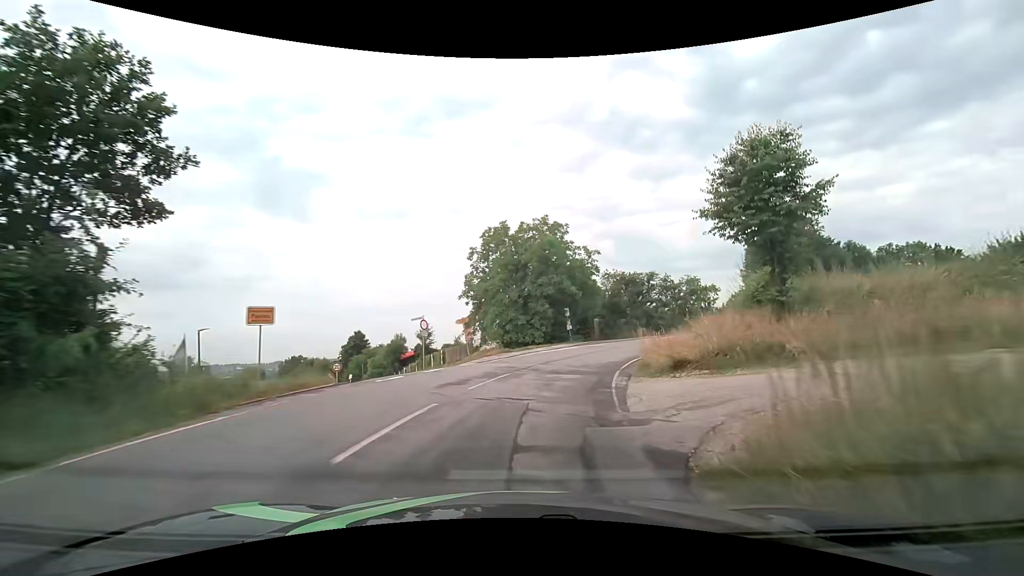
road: tertiary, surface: asphalt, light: Day
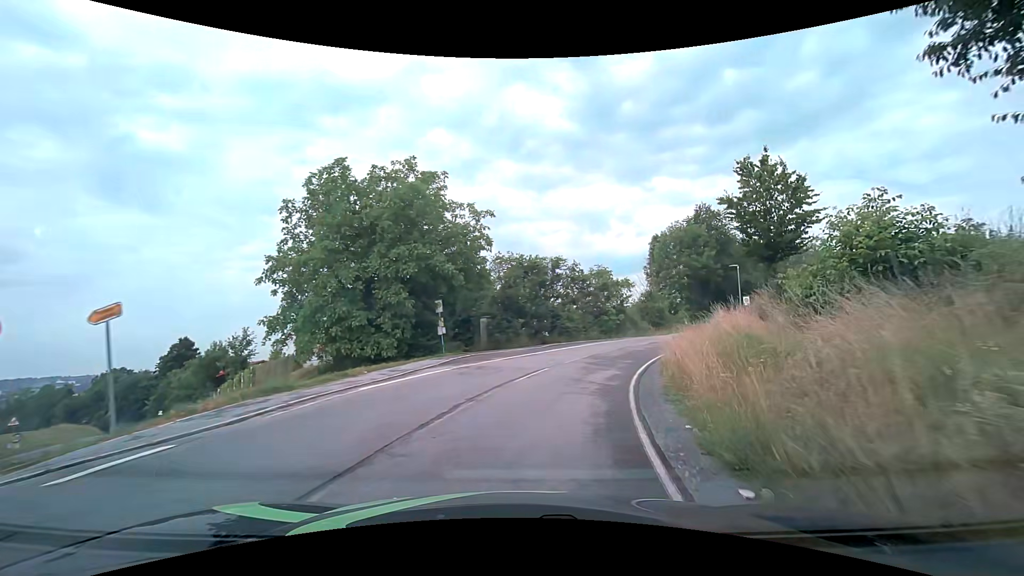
(+1.7, +16.4) m; +13°
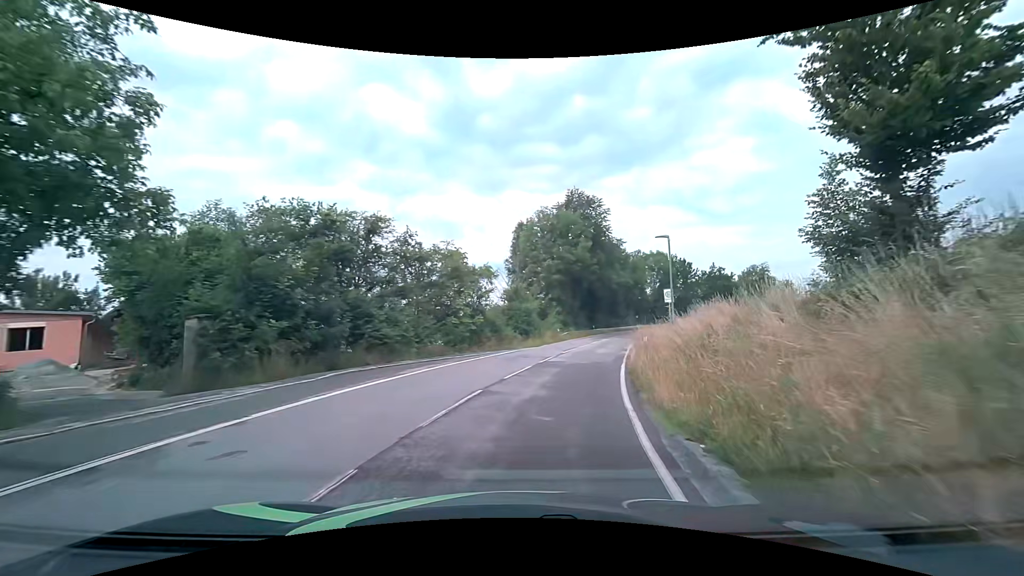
(+2.6, +17.1) m; +17°
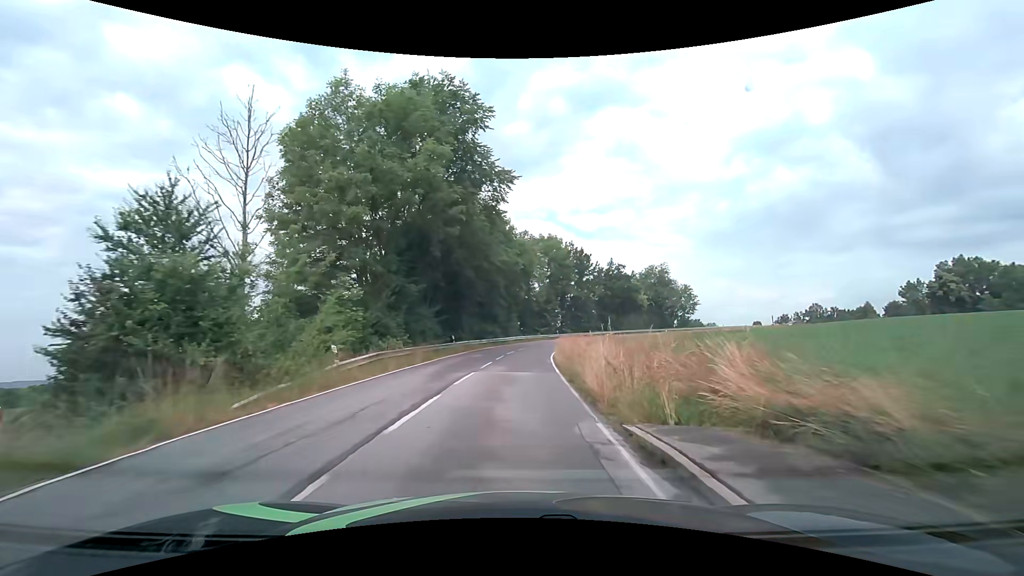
(+5.0, +30.2) m; +15°
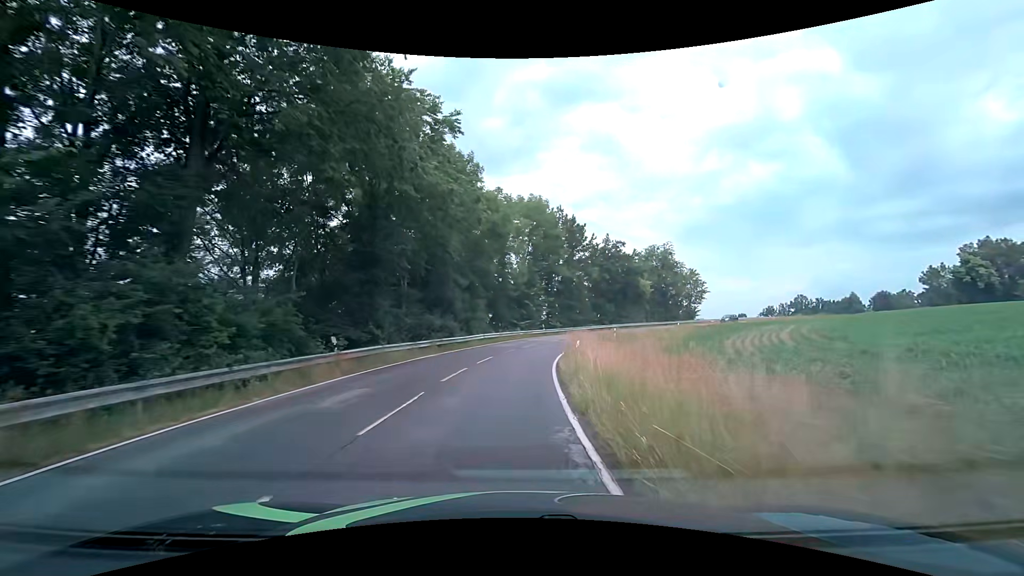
(+0.5, +19.2) m; +2°
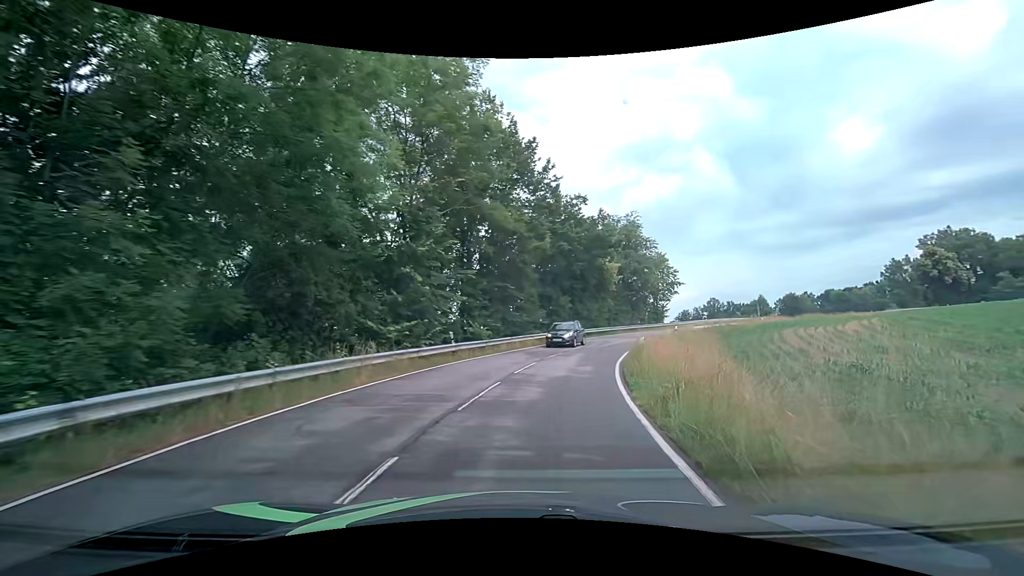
(+1.1, +29.4) m; +10°
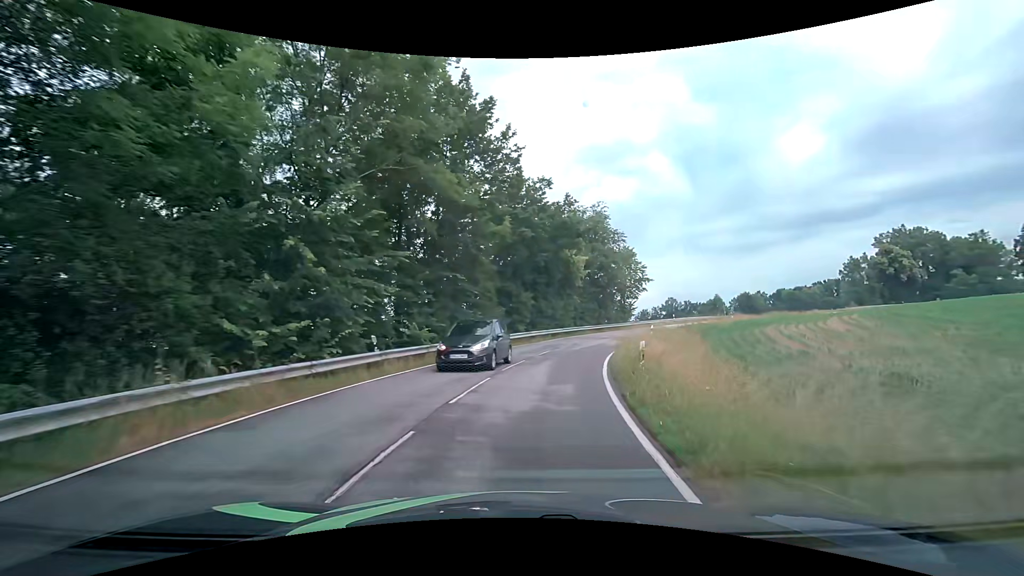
(+0.2, +5.6) m; +5°
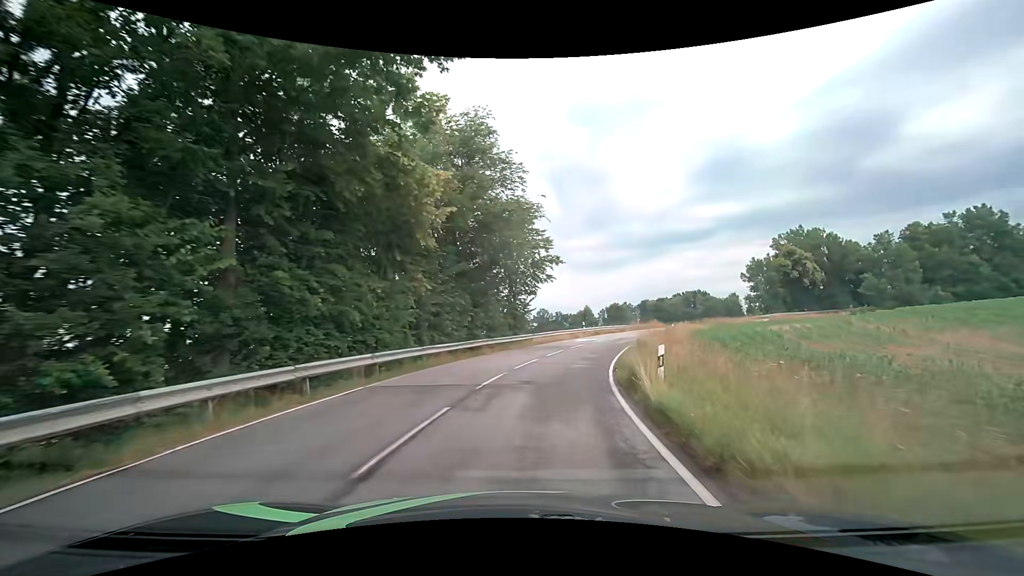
(+3.6, +27.3) m; +15°
(0, +10) (+2, +20) (+4, +30) (+8, +39) (+12, +48) (+17, +56) (+23, +64) (+30, +72) (+37, +78) (+46, +84) m
